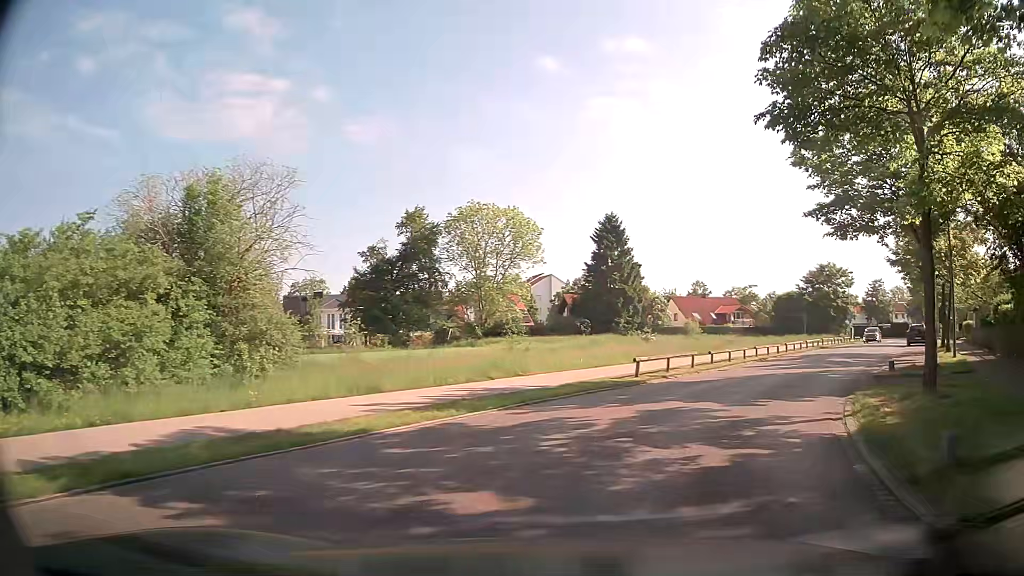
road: residential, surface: asphalt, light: Day
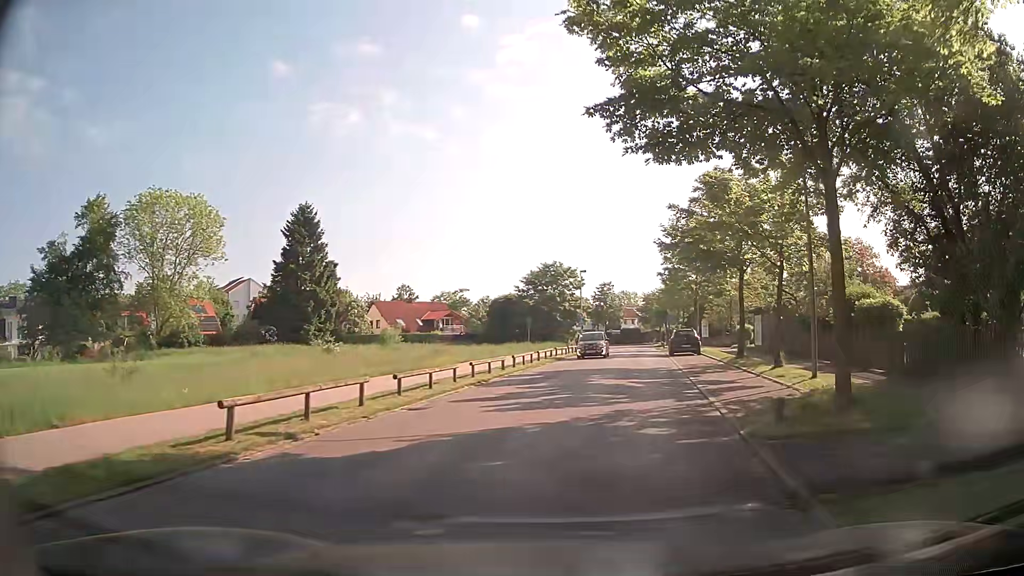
(+2.1, +10.1) m; +23°
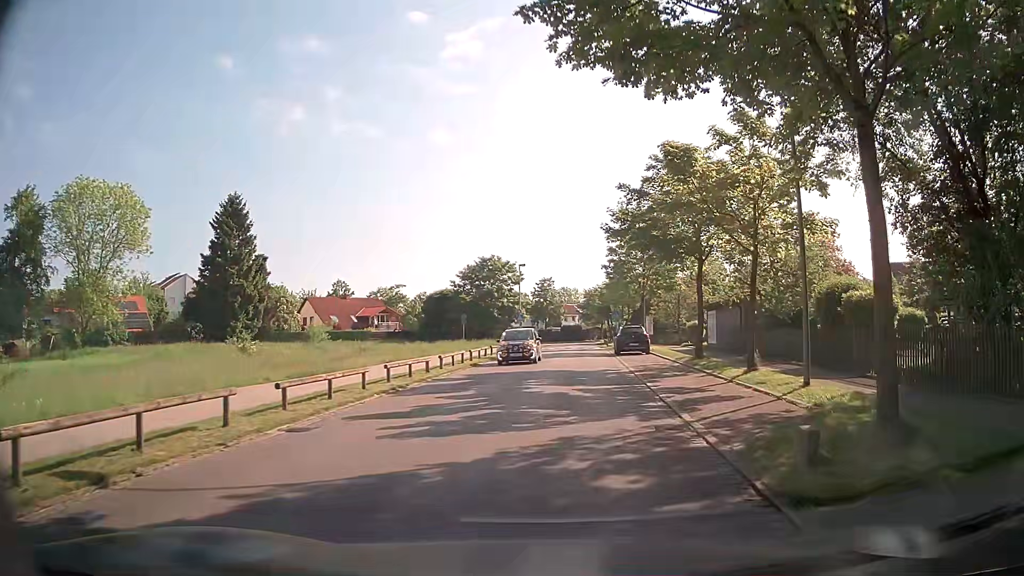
(+0.2, +3.3) m; +6°
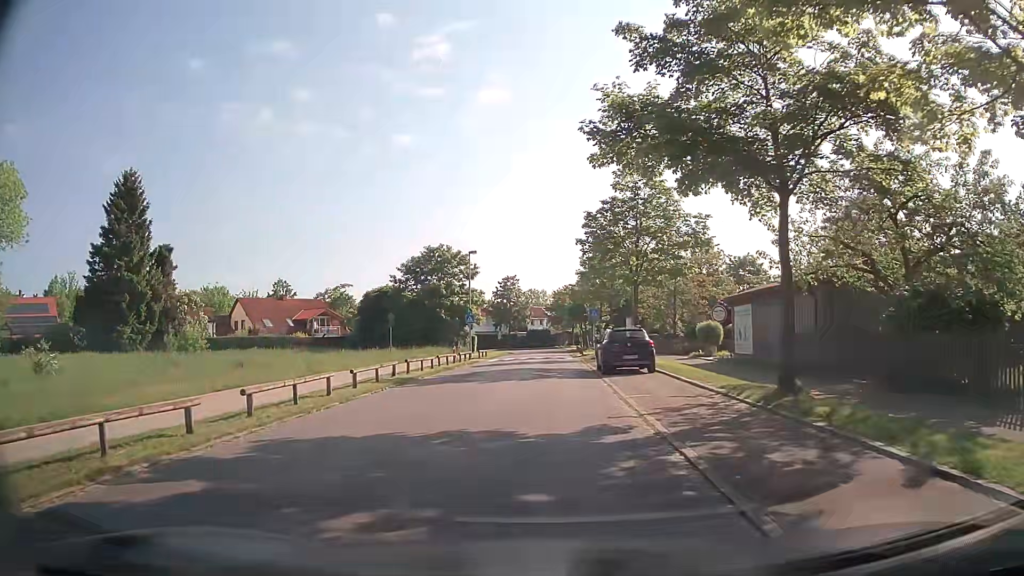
(+0.9, +13.2) m; +3°
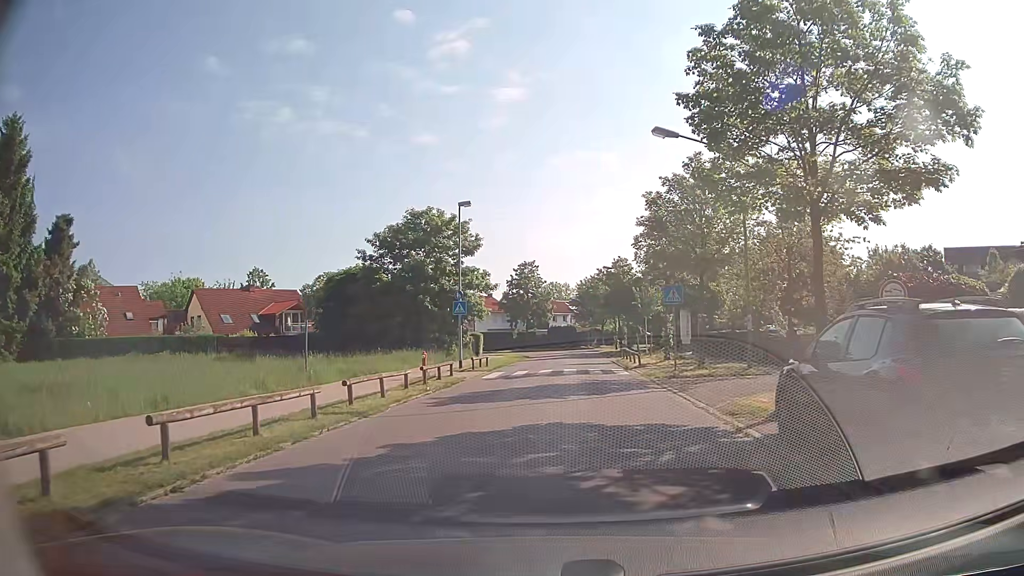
(-0.5, +17.6) m; -2°
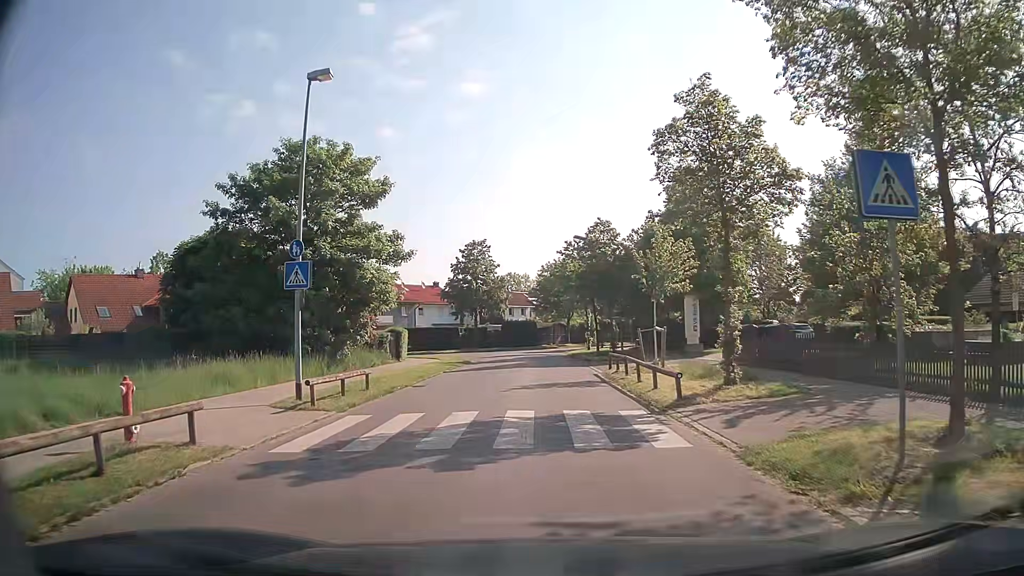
(+0.7, +15.9) m; +4°
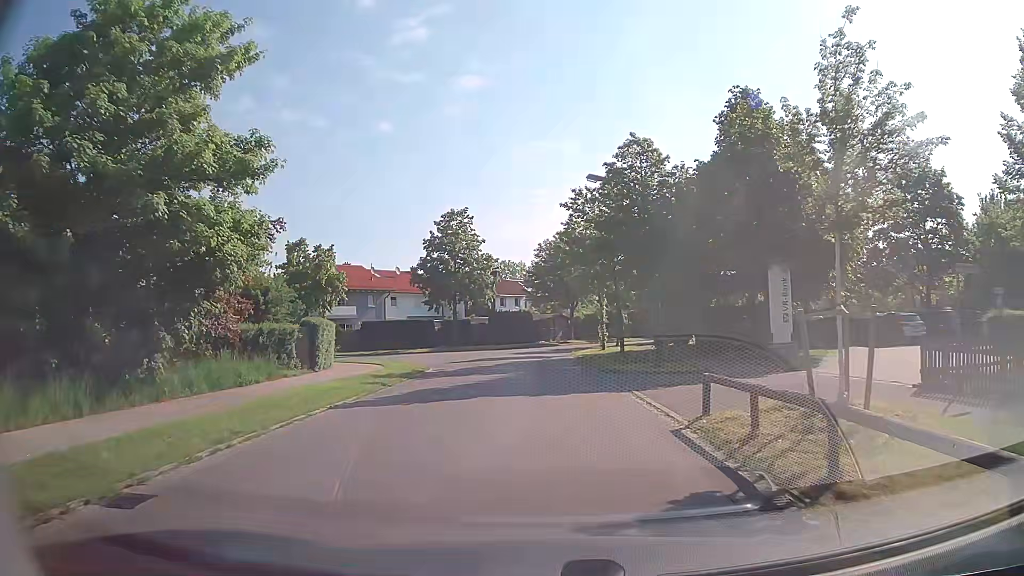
(-0.2, +14.7) m; 0°
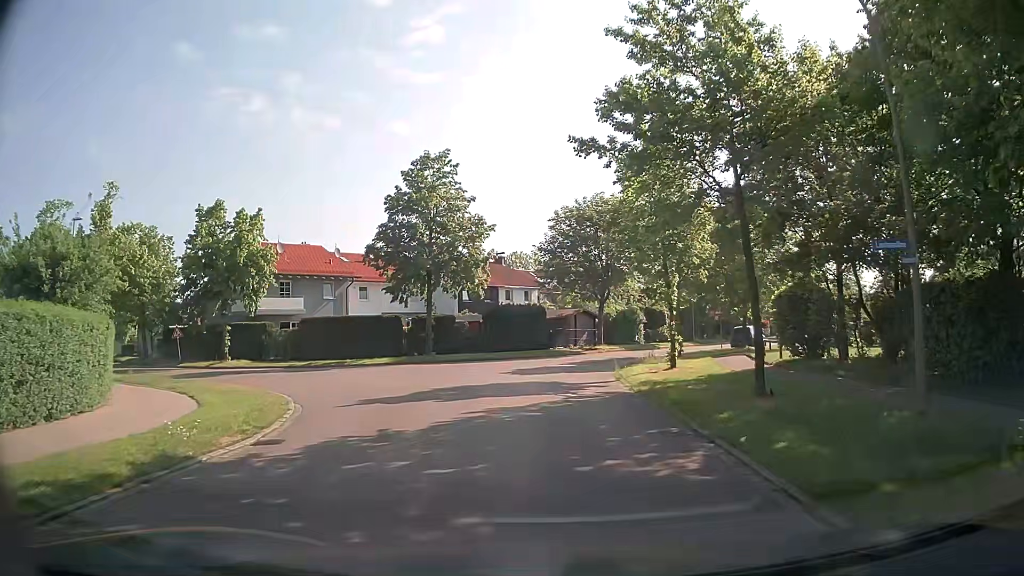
(-0.3, +17.7) m; -2°
(0, +10) (0, +20) (+1, +30) (+5, +39) (+11, +47) (+17, +55) (+23, +63) (+29, +71) (+35, +79) (+41, +87) m
